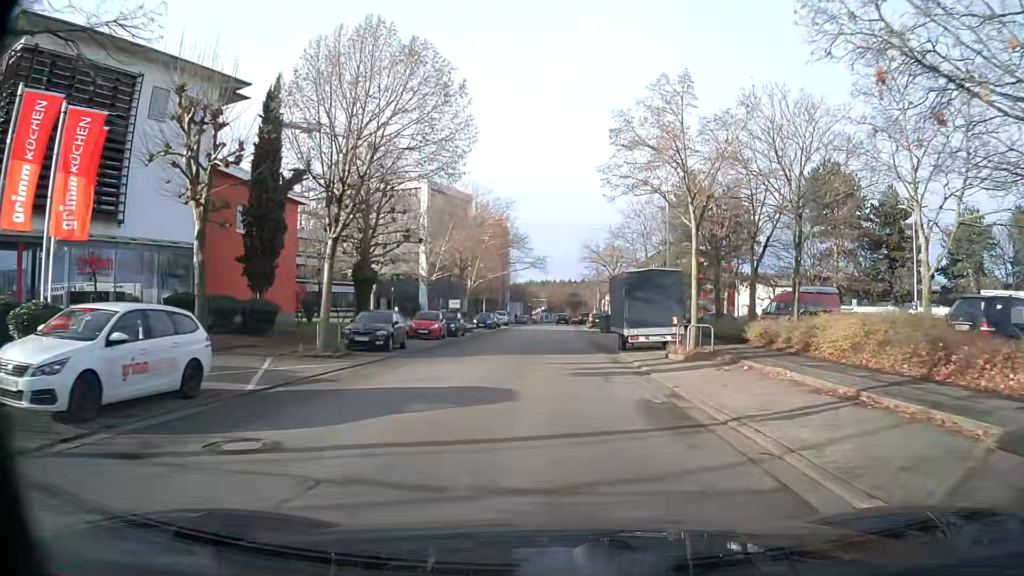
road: tertiary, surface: asphalt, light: Day
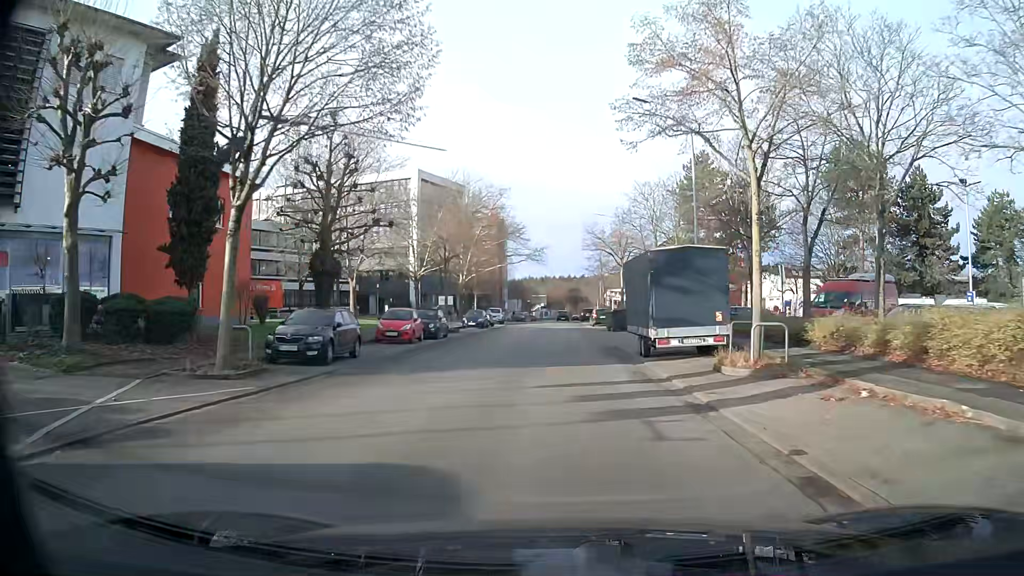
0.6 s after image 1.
(0.0, +6.7) m; 0°
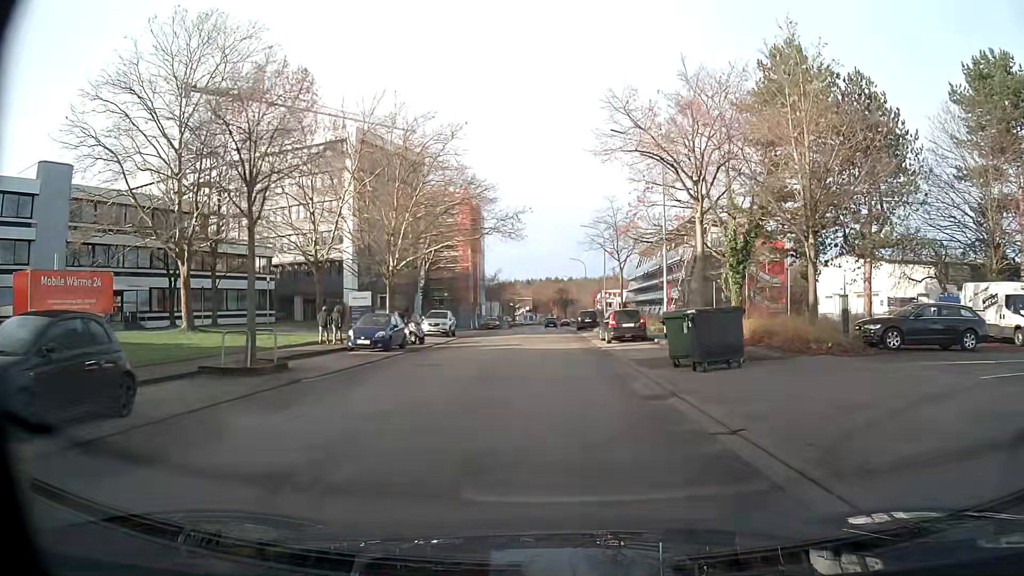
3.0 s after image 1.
(+0.2, +27.1) m; +1°
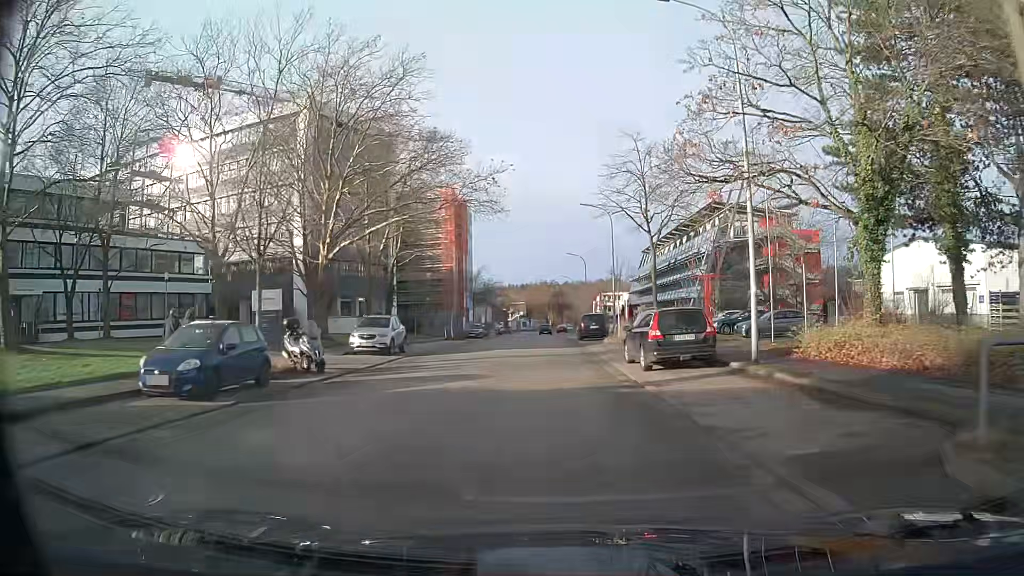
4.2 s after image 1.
(+0.1, +13.8) m; 0°
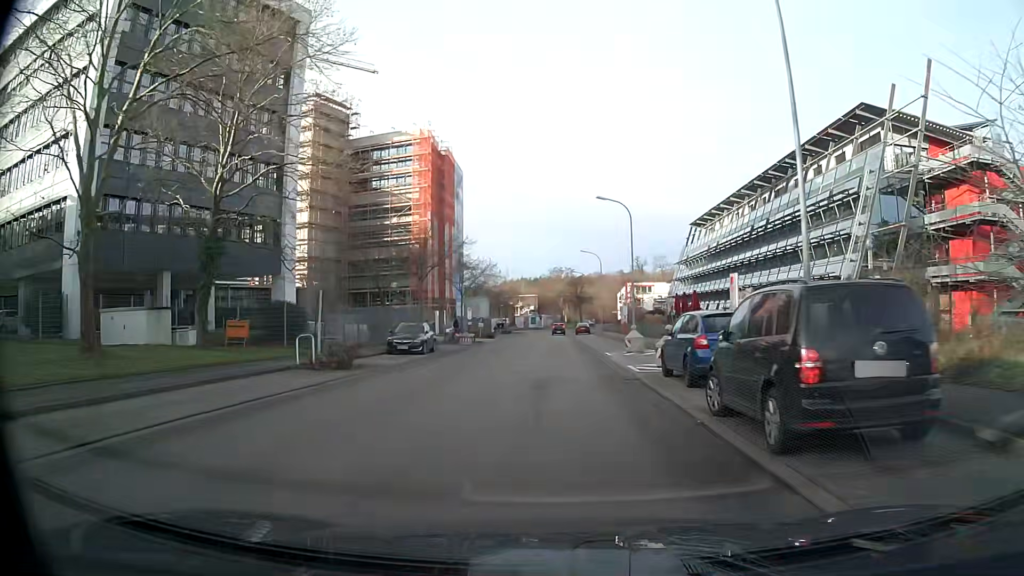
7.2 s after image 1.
(-0.4, +34.6) m; -1°
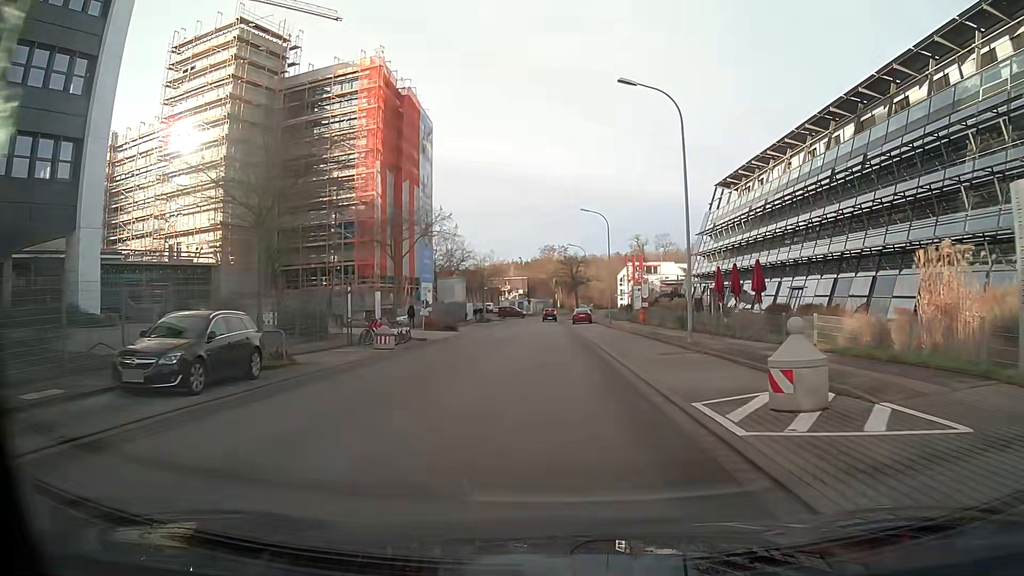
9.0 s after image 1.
(+0.1, +20.3) m; 0°
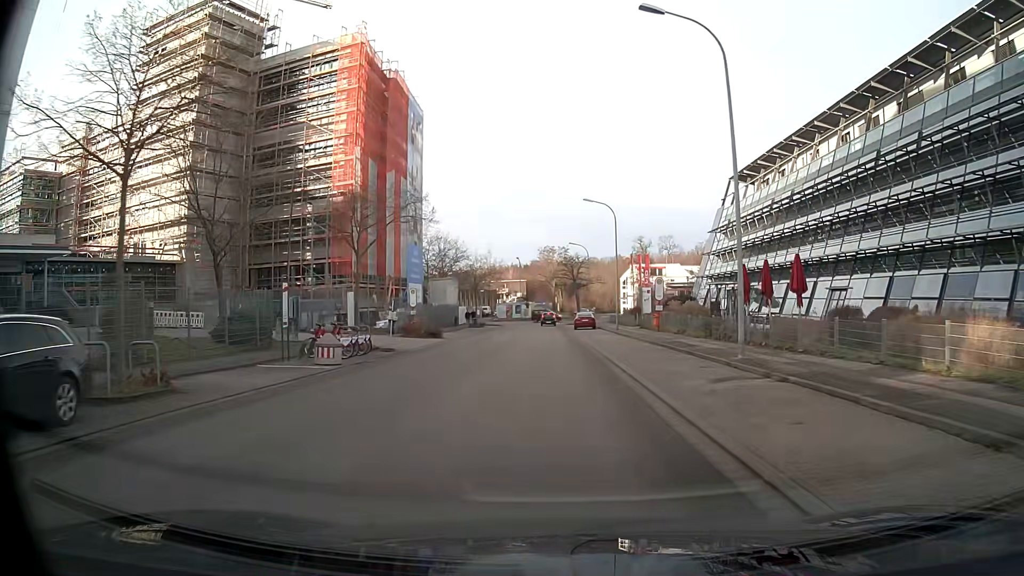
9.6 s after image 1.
(0.0, +6.5) m; 0°
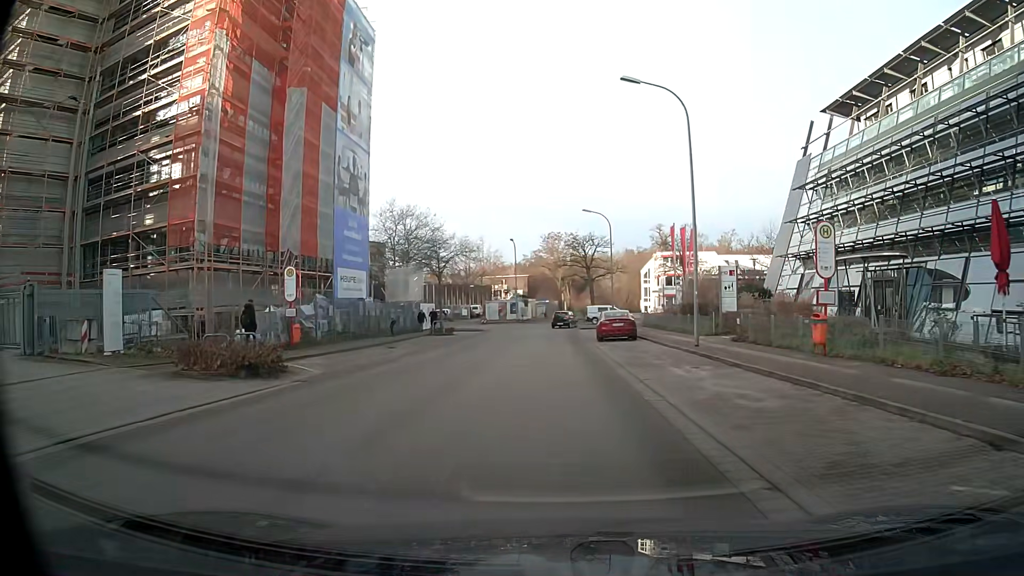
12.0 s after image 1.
(-0.1, +24.9) m; 0°
